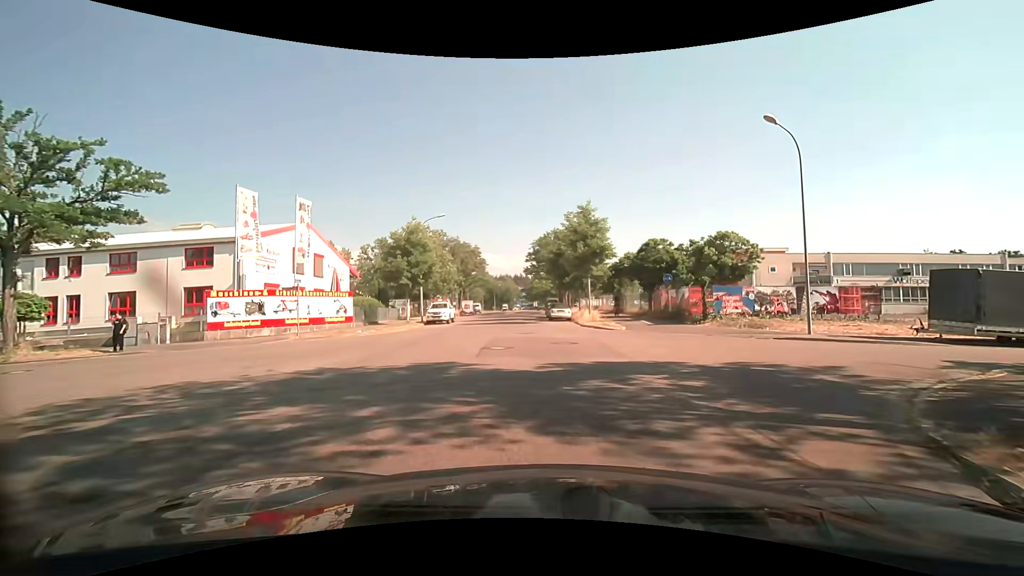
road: residential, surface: asphalt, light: Day
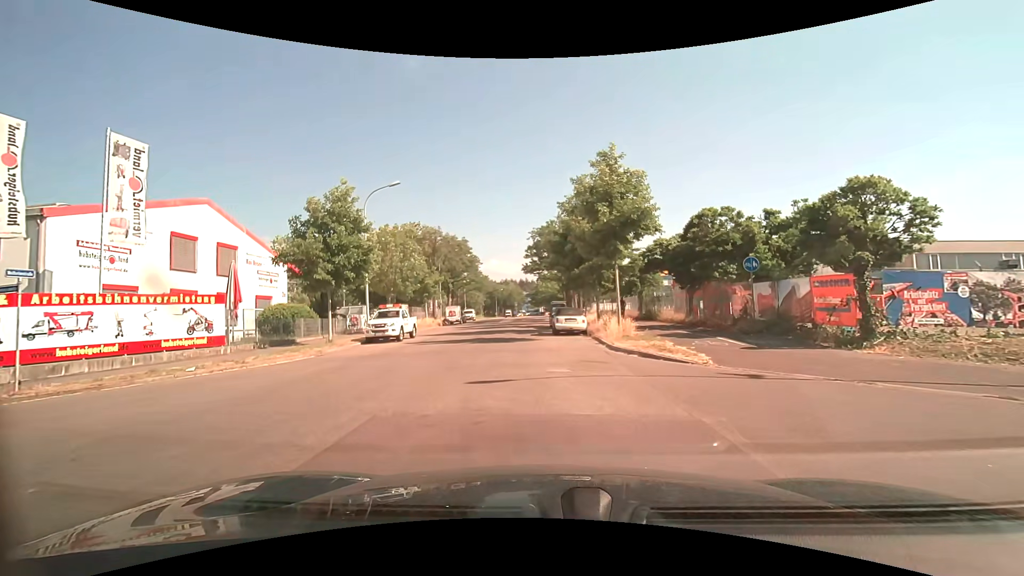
(+0.6, +13.6) m; 0°
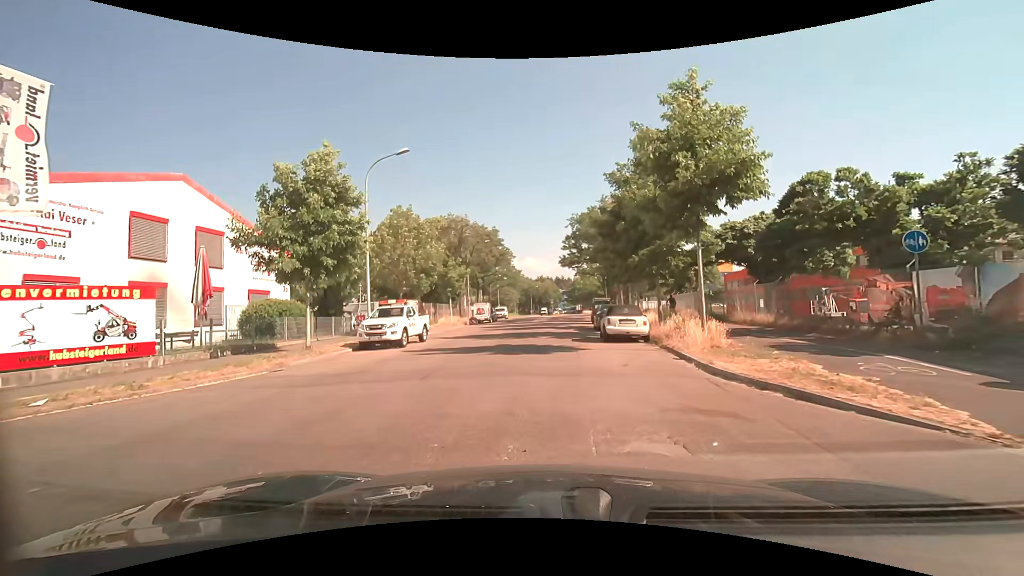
(-0.2, +6.2) m; -3°
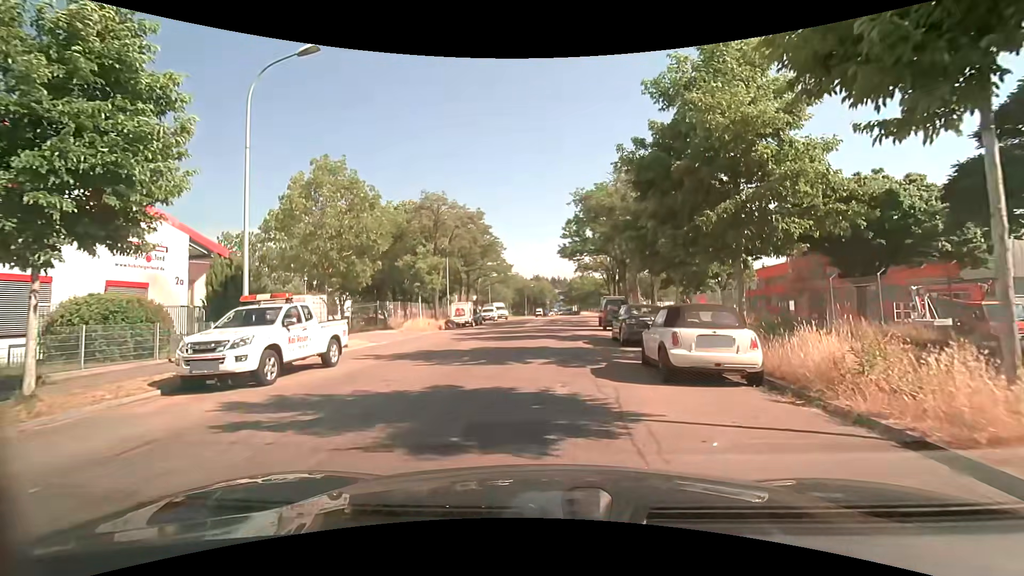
(-0.1, +9.7) m; 0°
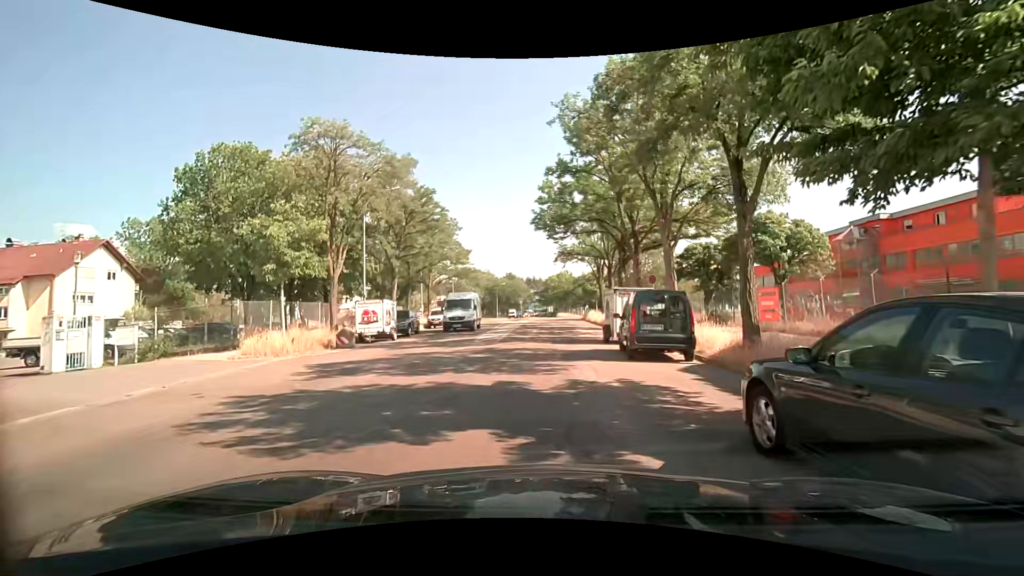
(+0.4, +15.4) m; +4°
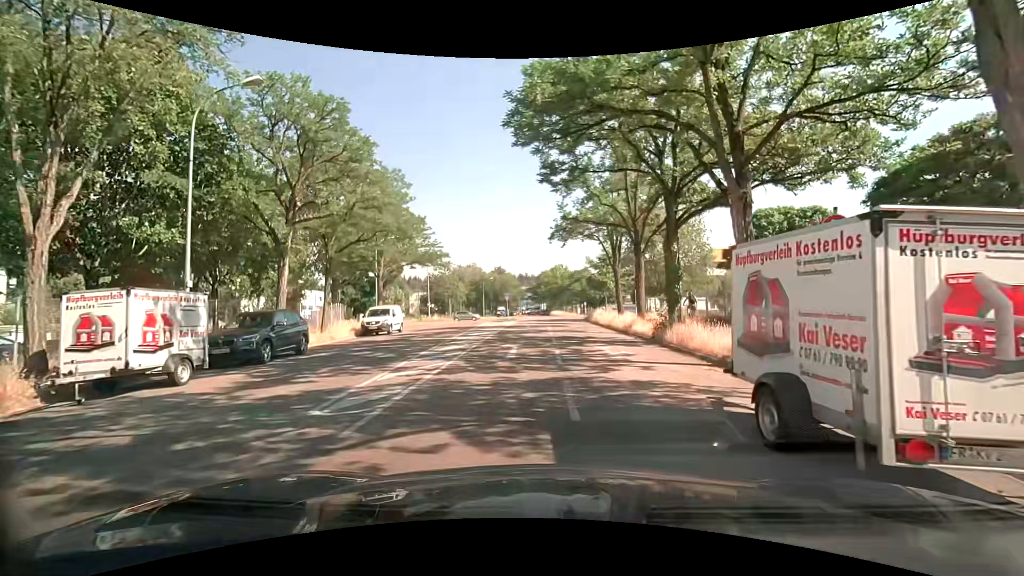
(-0.1, +14.4) m; +2°
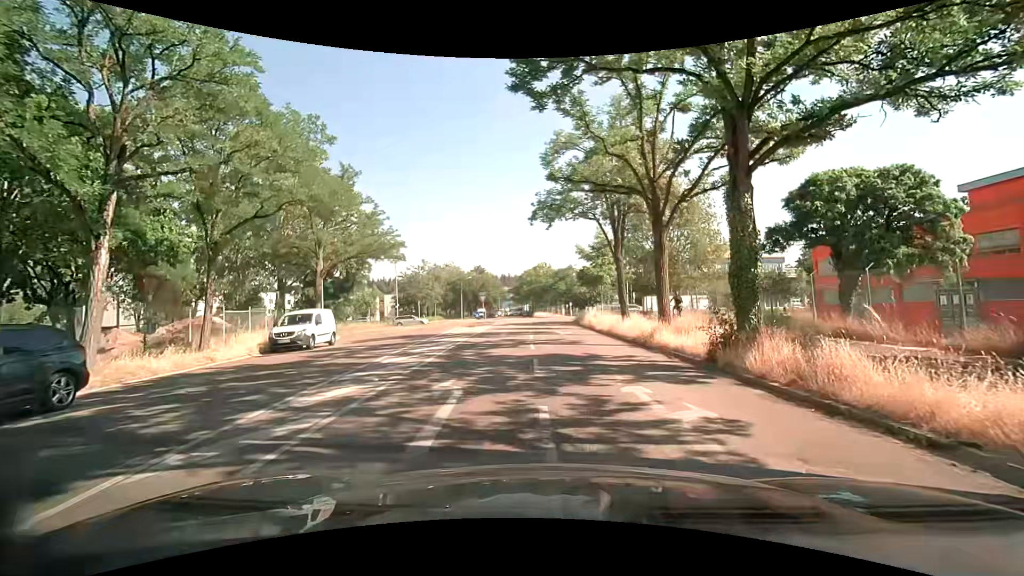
(-0.1, +8.0) m; 0°
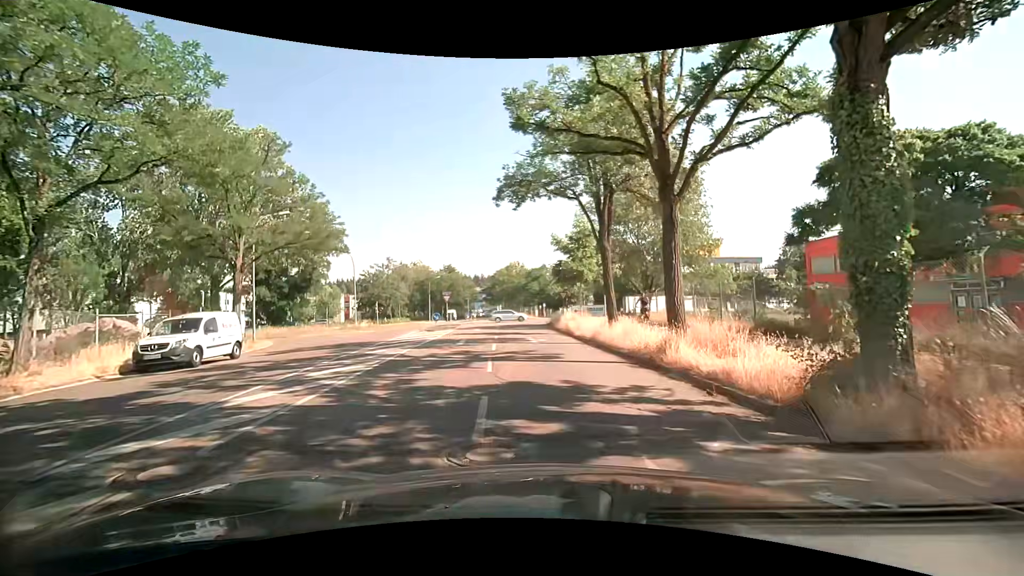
(+0.2, +5.2) m; +3°
(0, +10) (0, +20) (-1, +30) (-1, +40) (-1, +50) (+4, +59) (+13, +63) (+23, +64) (+33, +66) (+43, +67) m
